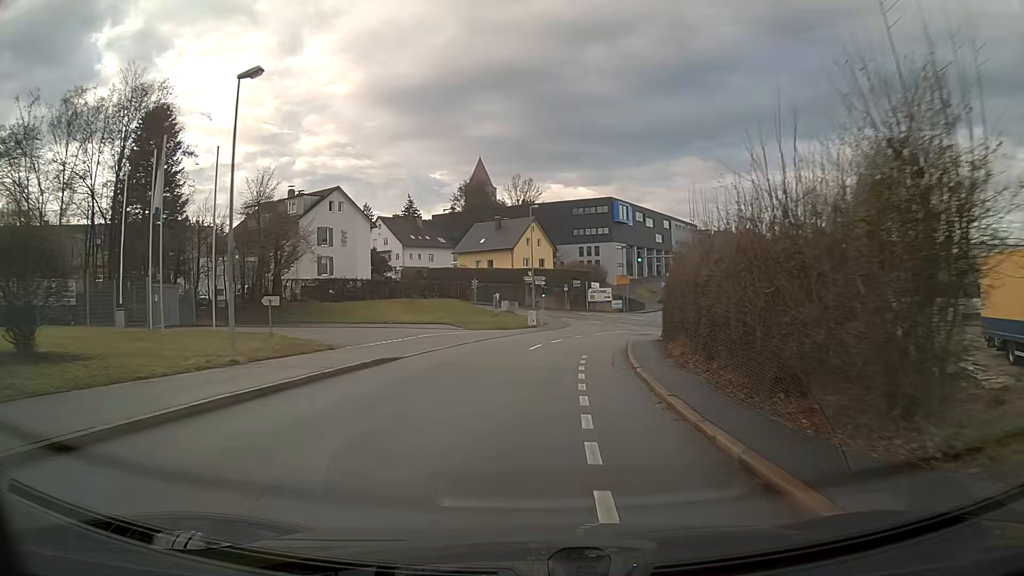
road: residential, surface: asphalt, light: Day
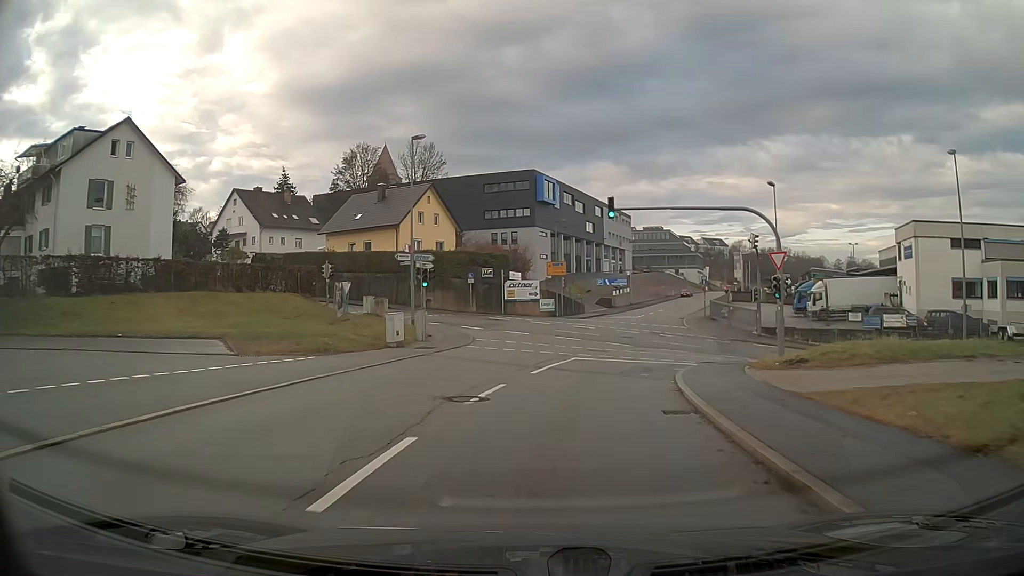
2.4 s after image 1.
(+1.5, +25.6) m; +8°
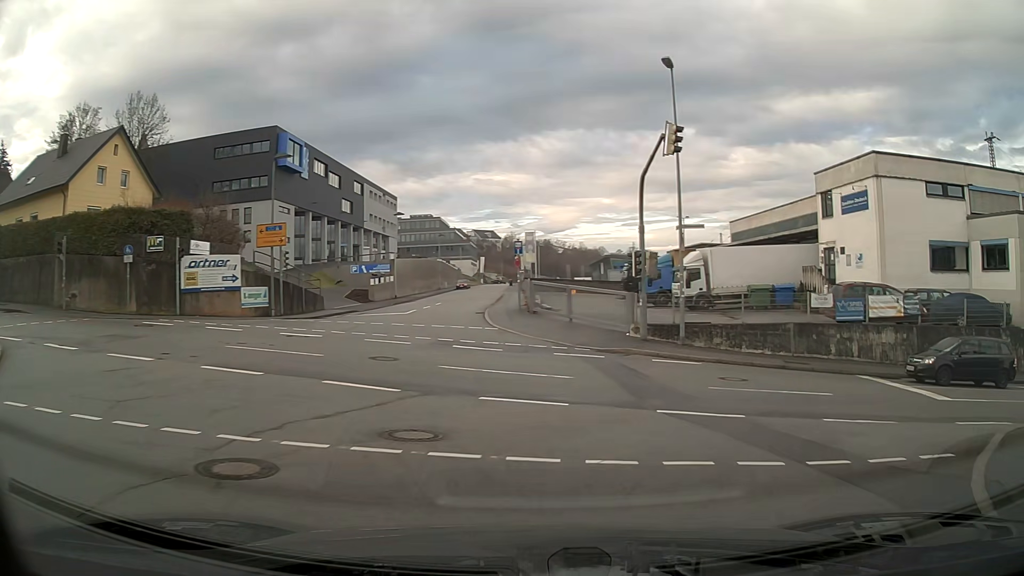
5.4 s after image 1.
(+3.1, +21.5) m; +23°
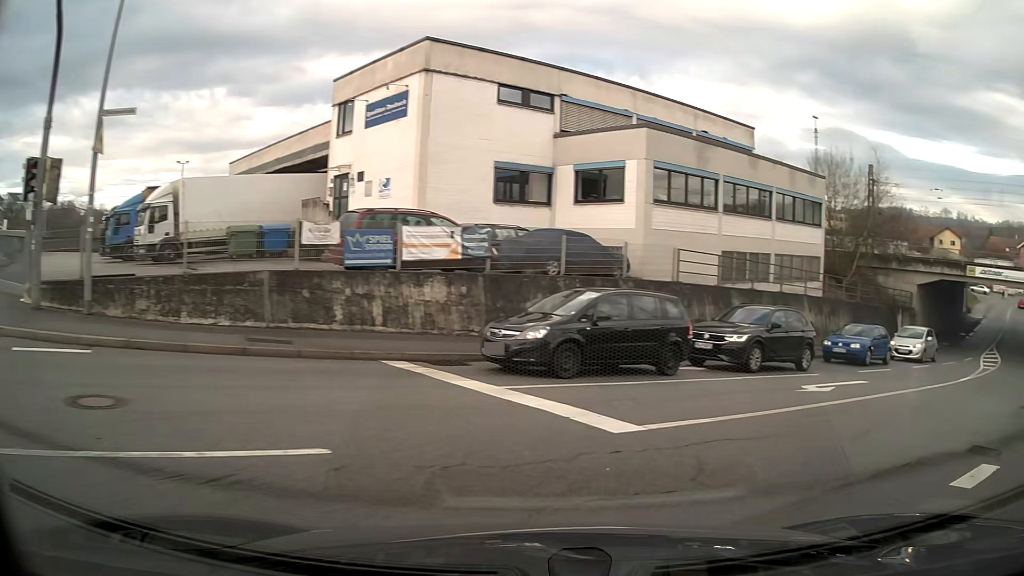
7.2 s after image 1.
(+3.5, +9.3) m; +45°
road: tertiary
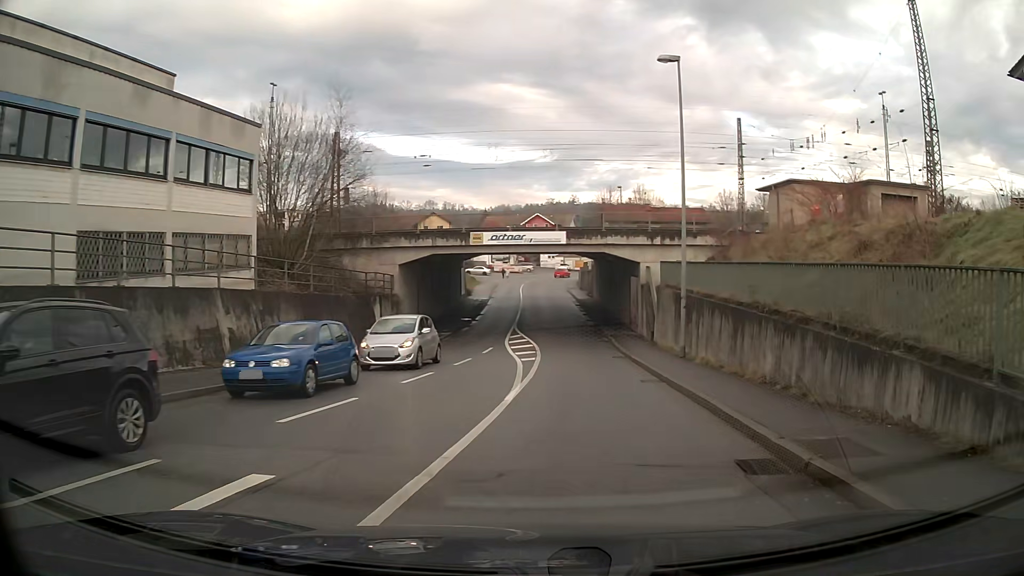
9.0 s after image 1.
(+4.3, +10.2) m; +38°
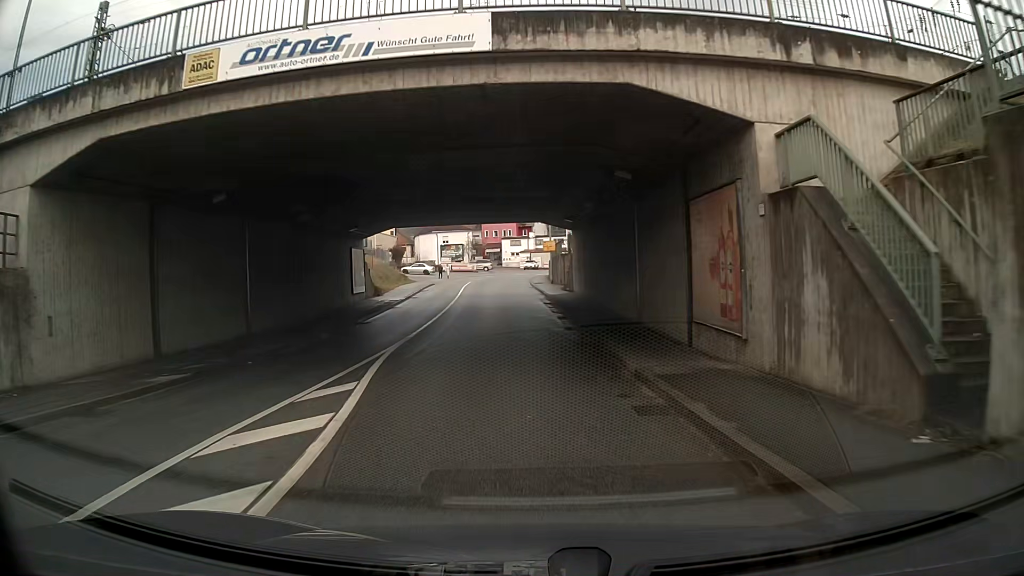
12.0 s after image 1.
(+1.4, +26.9) m; +1°
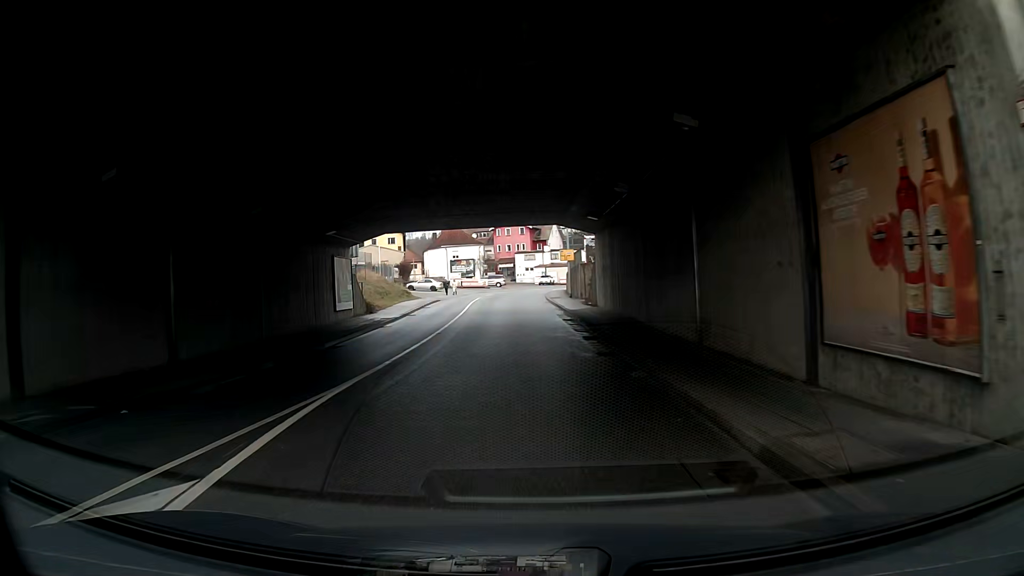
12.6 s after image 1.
(-0.1, +6.4) m; -1°
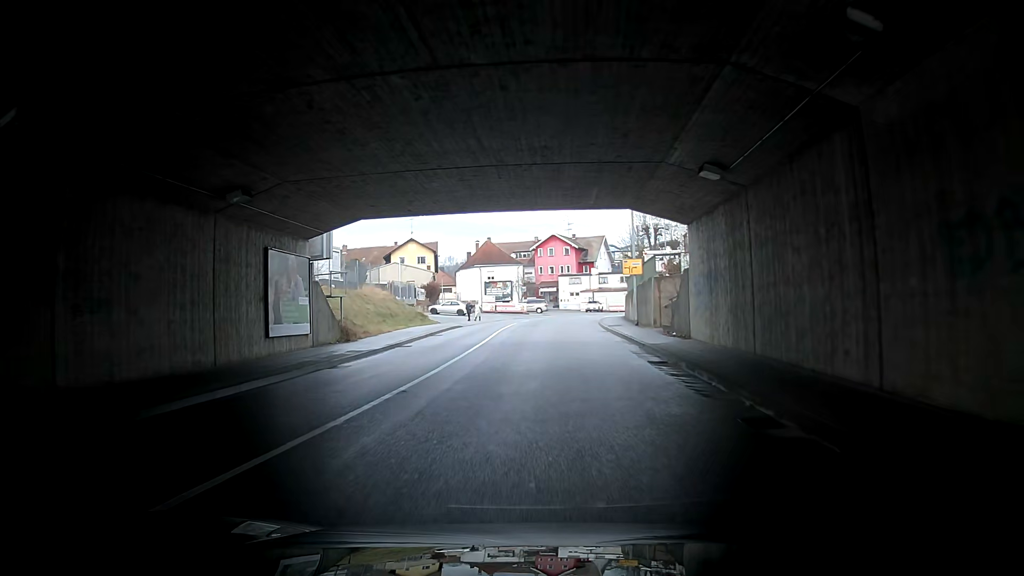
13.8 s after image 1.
(-0.2, +13.4) m; -4°
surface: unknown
(0, +10) (0, +20) (+1, +30) (+2, +40) (+3, +50) (+6, +59) (+10, +68) (+16, +76) (+24, +82) (+32, +88) m
